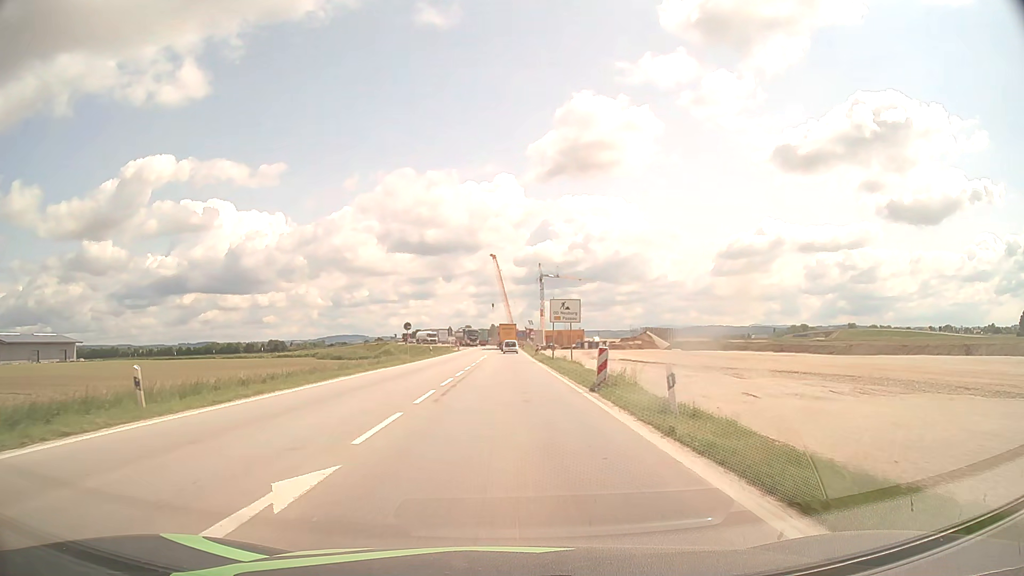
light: Day
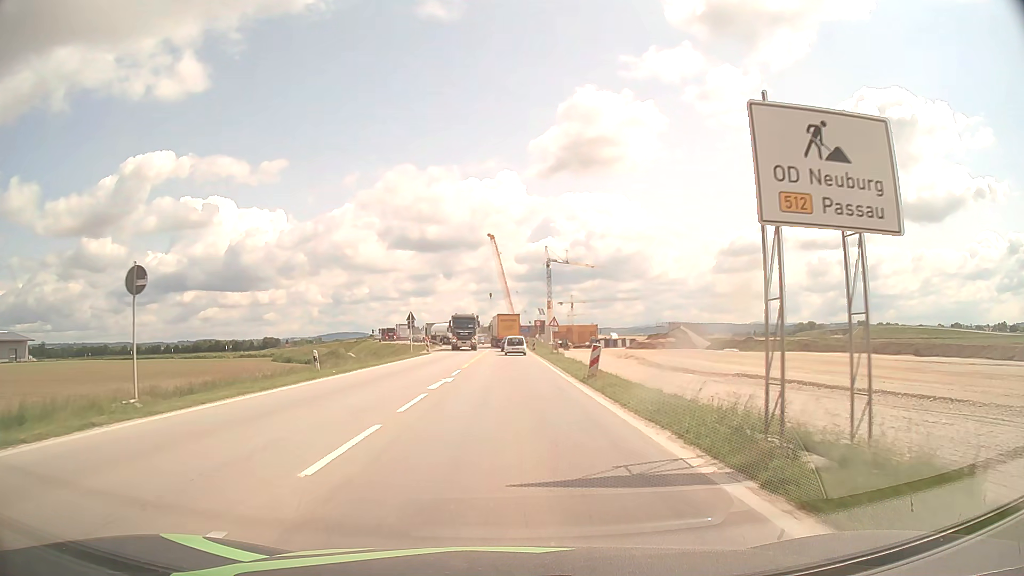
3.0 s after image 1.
(0.0, +38.4) m; 0°
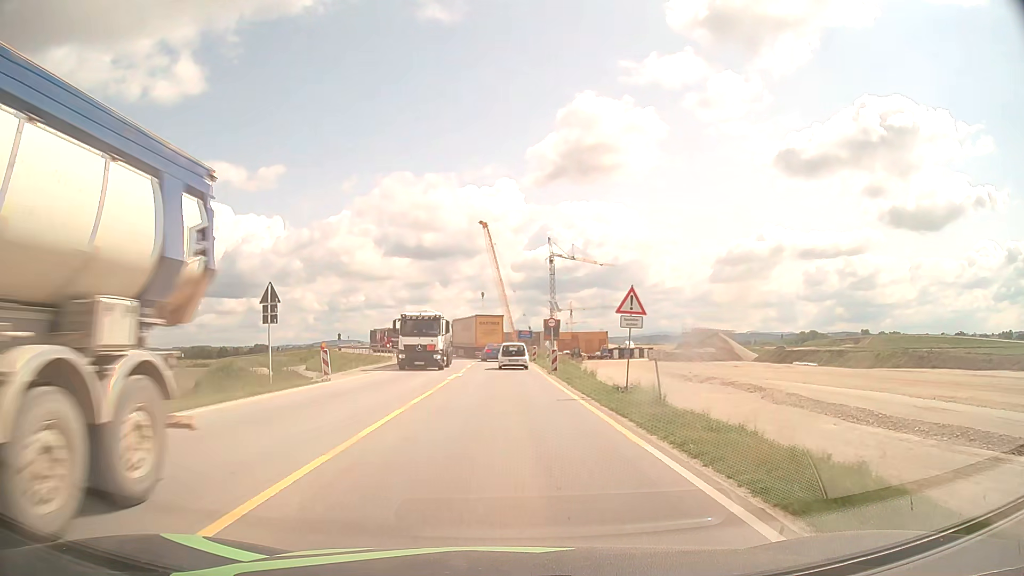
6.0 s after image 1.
(0.0, +32.2) m; +1°
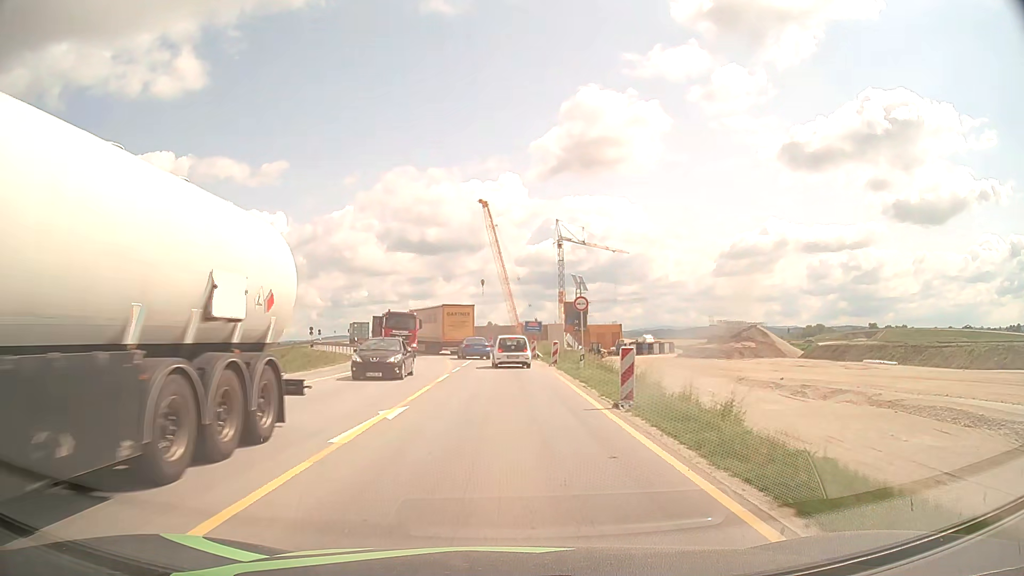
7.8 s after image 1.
(-0.1, +18.7) m; -1°
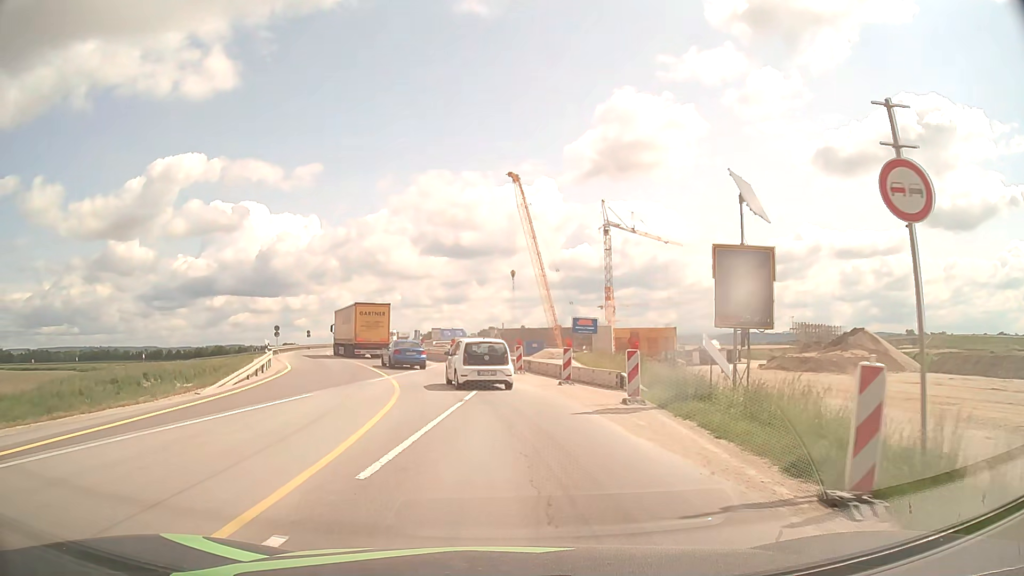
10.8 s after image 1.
(-0.2, +26.5) m; -2°
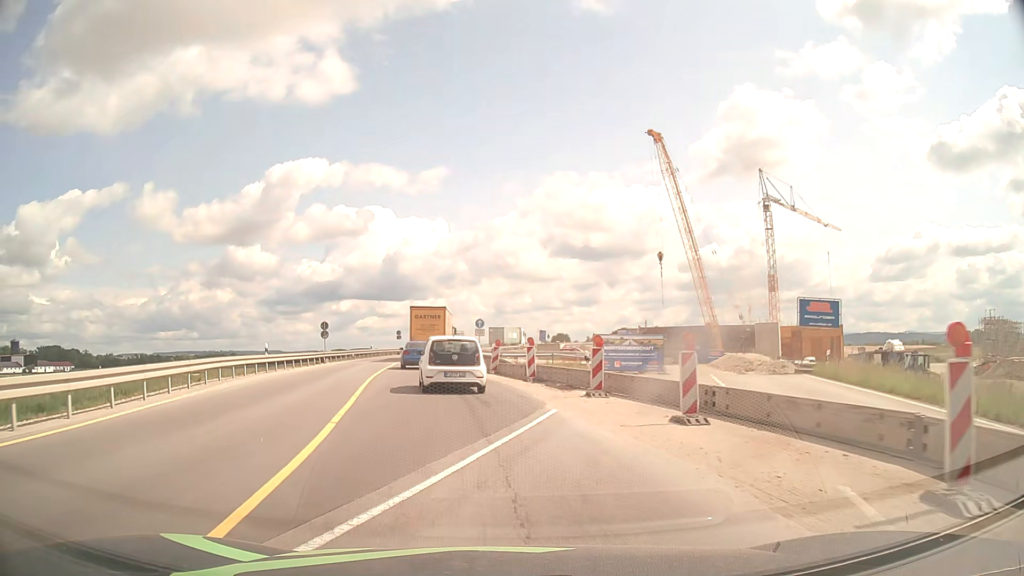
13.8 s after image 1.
(-1.9, +23.9) m; -10°
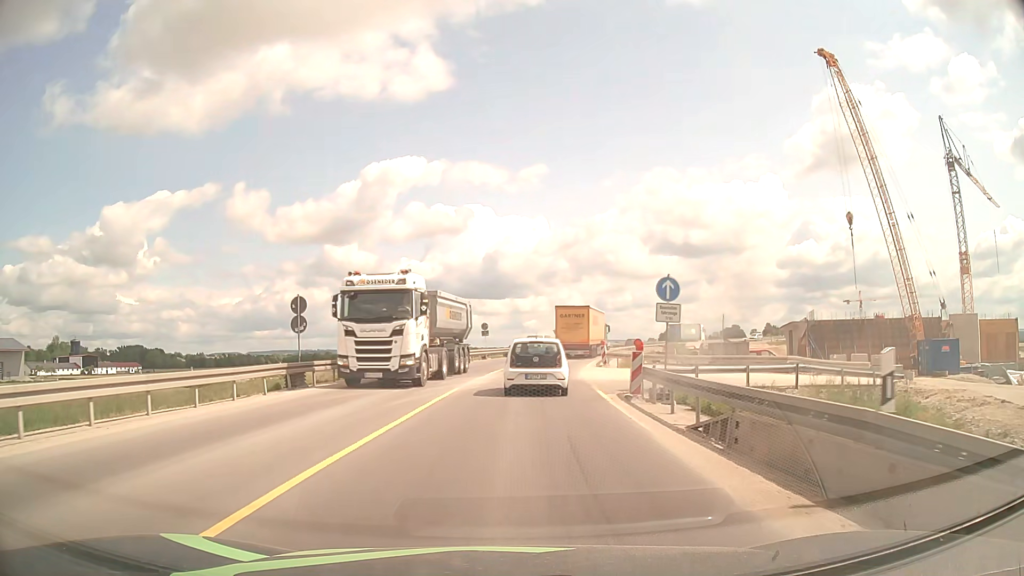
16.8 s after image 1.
(-3.1, +27.1) m; -9°
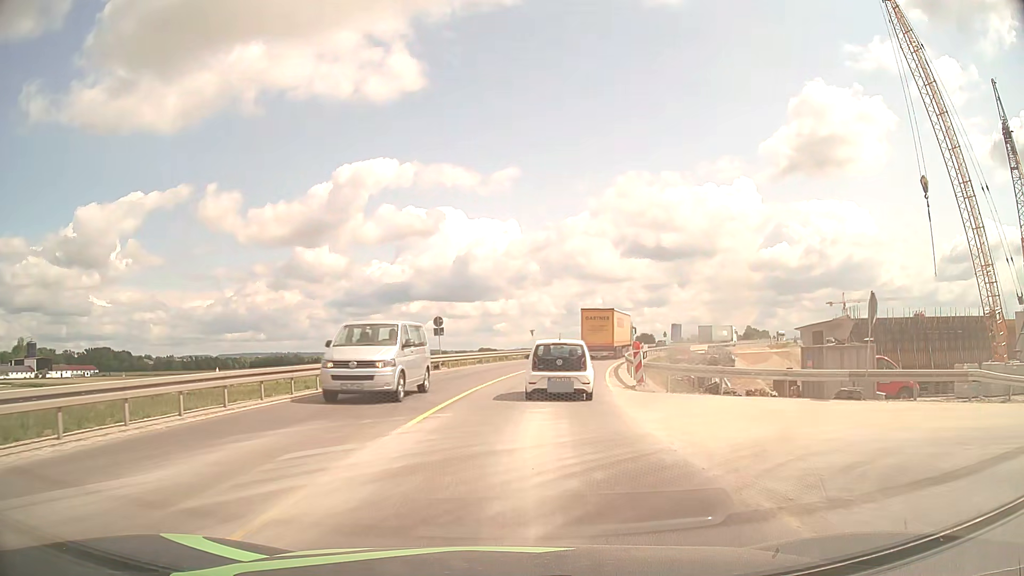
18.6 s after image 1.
(+0.3, +17.3) m; +2°
(0, +10) (+1, +20) (+2, +30) (+4, +40) (+6, +50) (+8, +59) (+12, +69) (+15, +78) (+19, +87) (+23, +96) m
